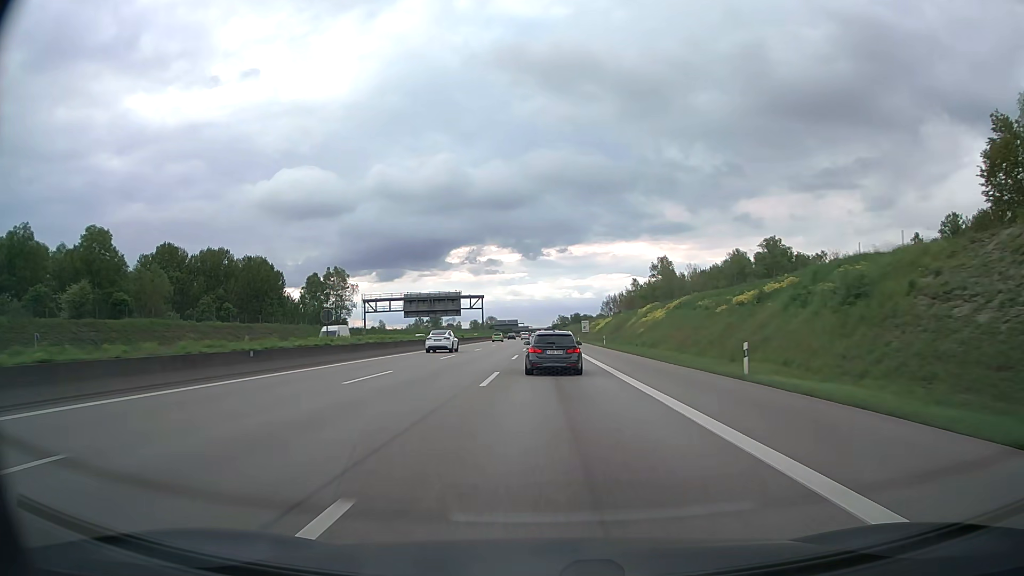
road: motorway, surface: asphalt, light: Day
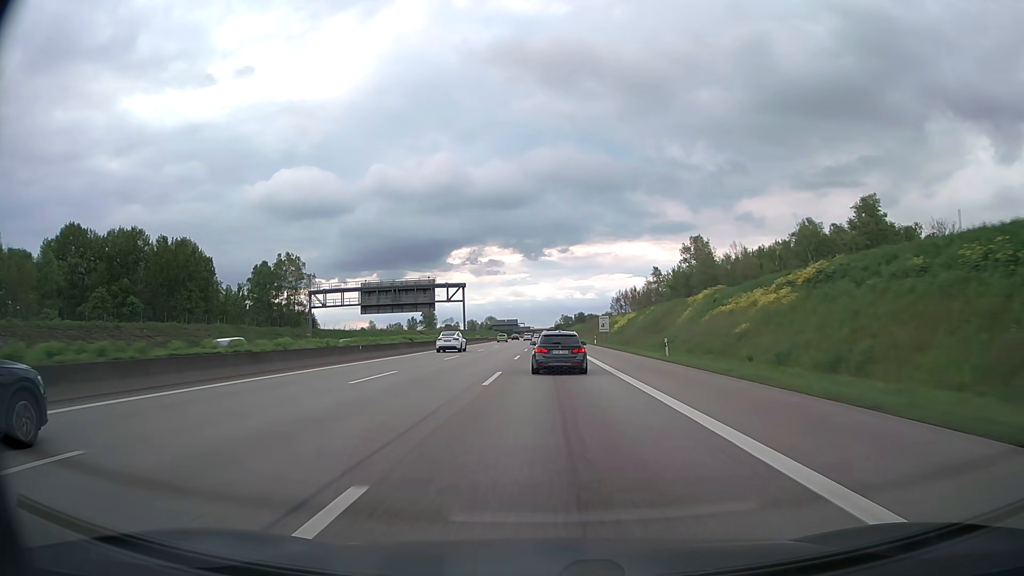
(0.0, +35.3) m; 0°
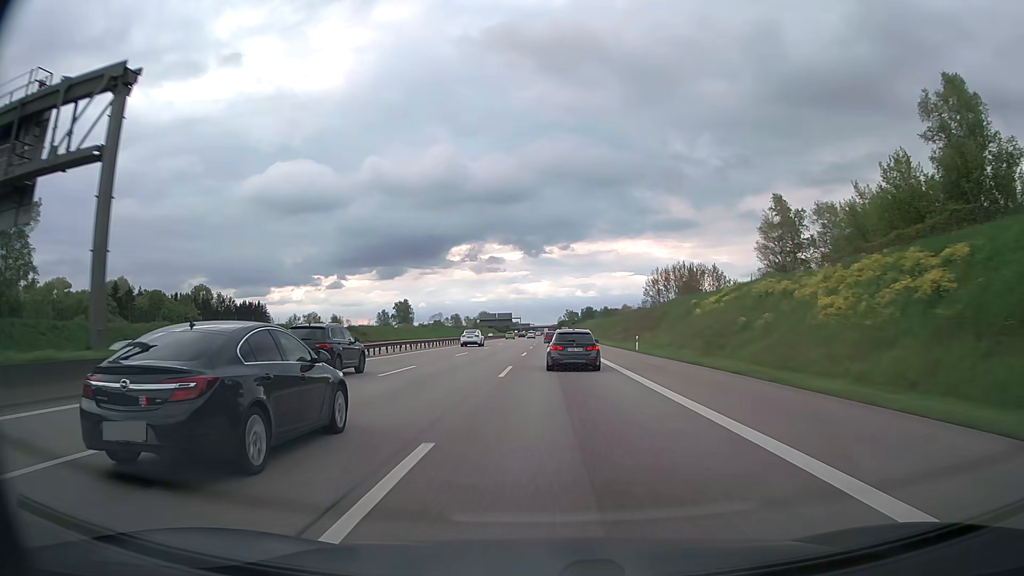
(0.0, +87.6) m; 0°
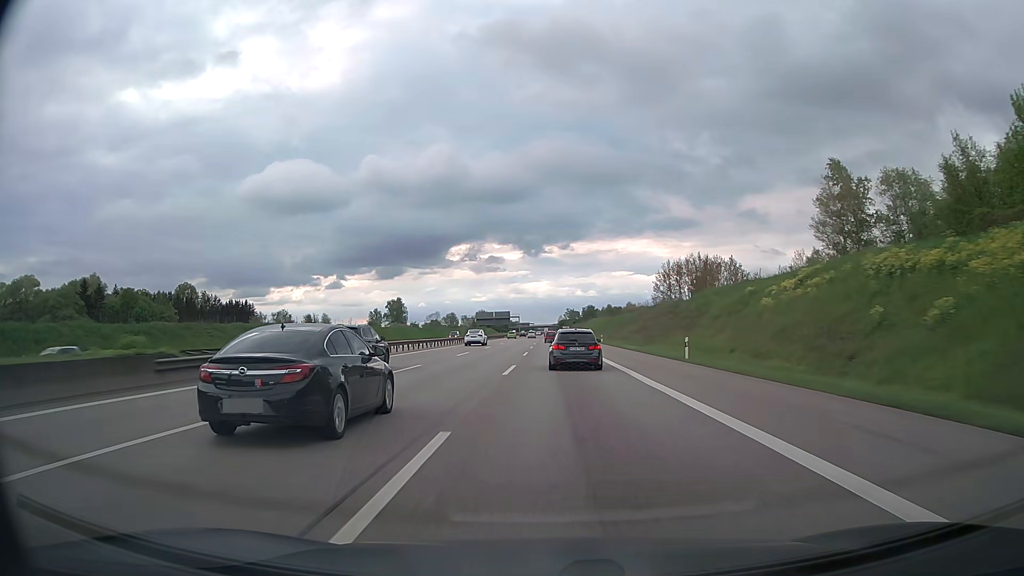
(0.0, +17.2) m; 0°
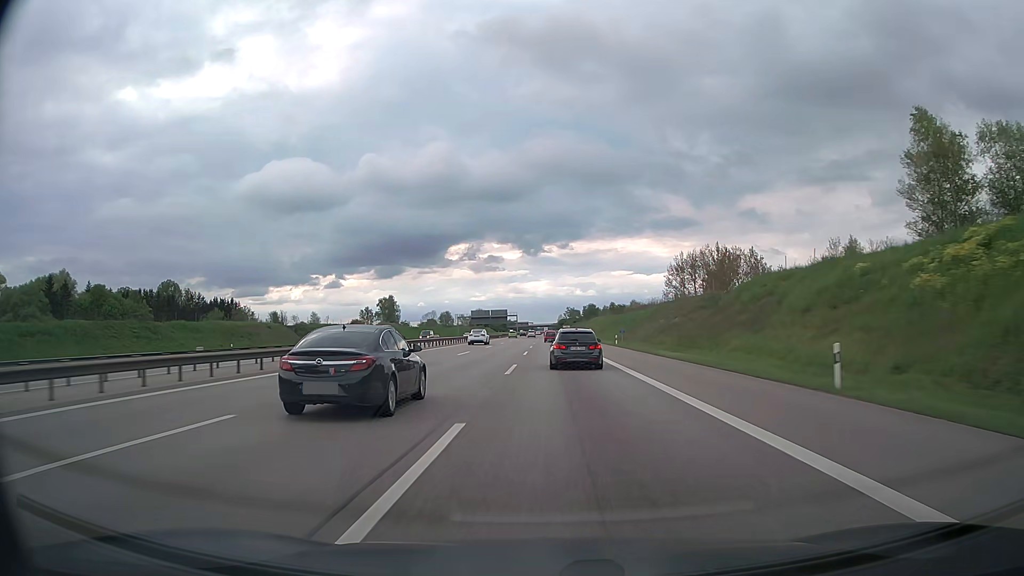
(0.0, +17.1) m; 0°
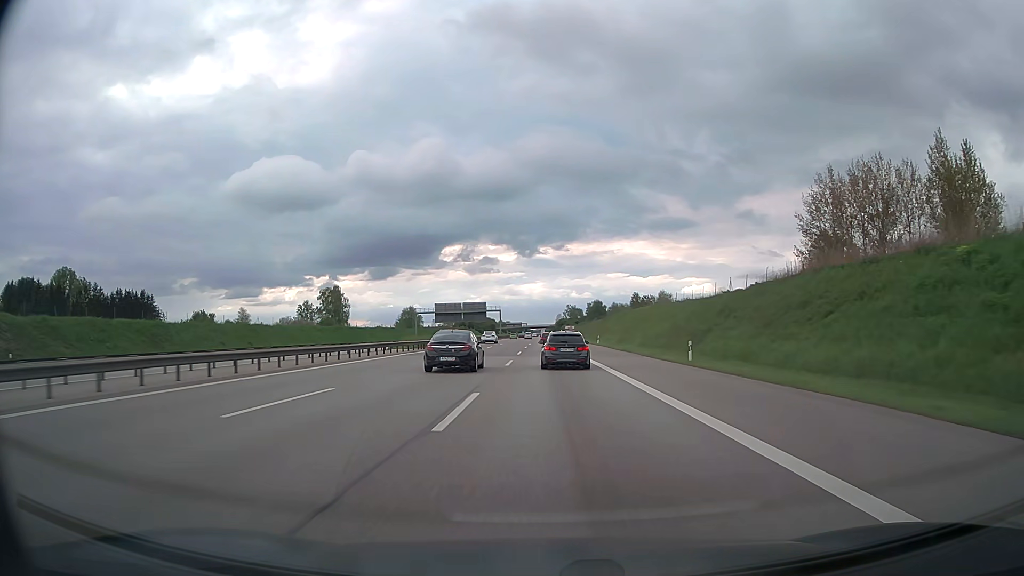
(+0.2, +83.9) m; 0°
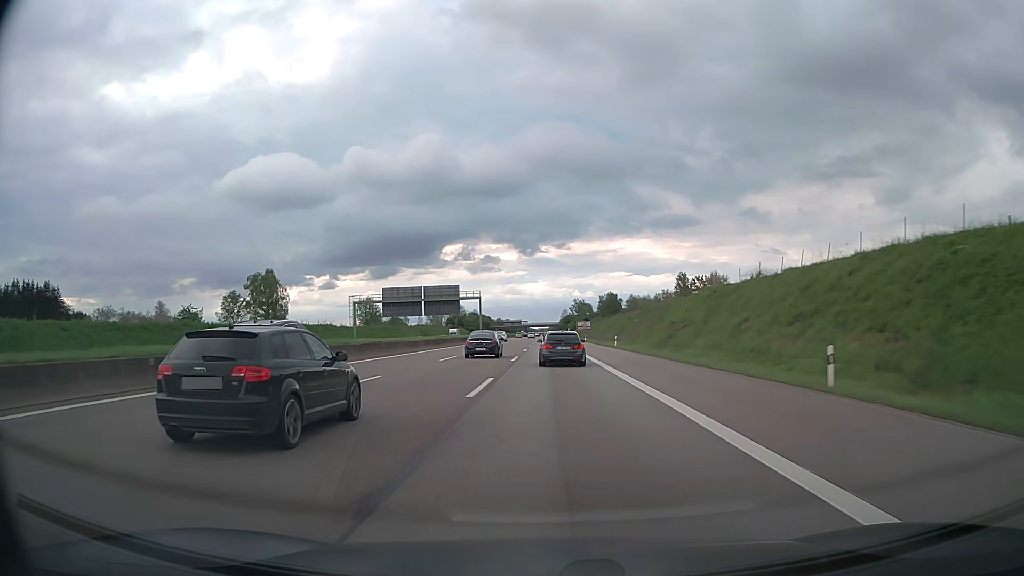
(-0.2, +66.5) m; 0°
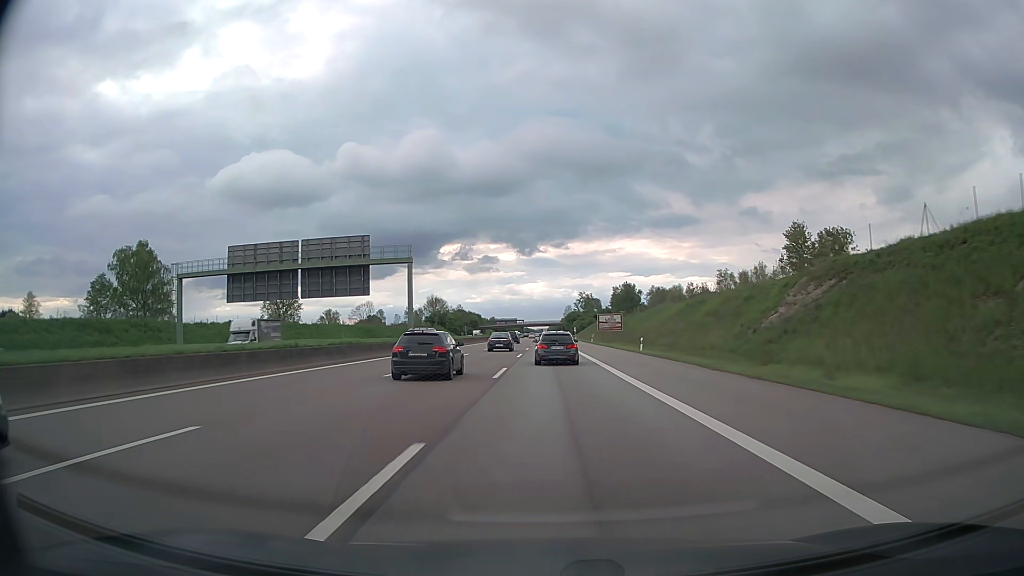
(+0.1, +65.6) m; 0°
(0, +10) (0, +20) (0, +30) (0, +40) (0, +50) (0, +60) (0, +70) (0, +80) (0, +90) (0, +100) m
